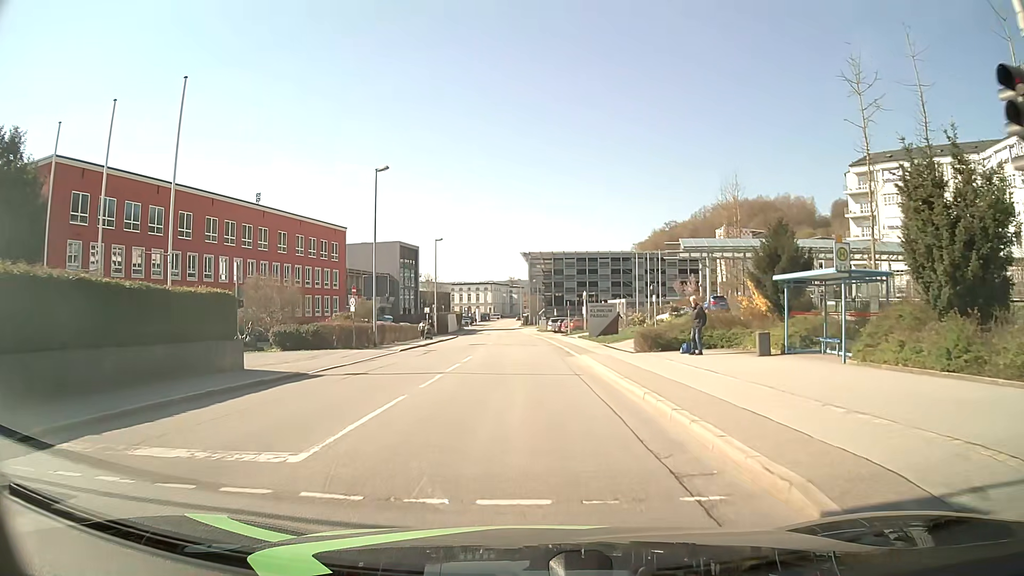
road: tertiary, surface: asphalt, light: Day
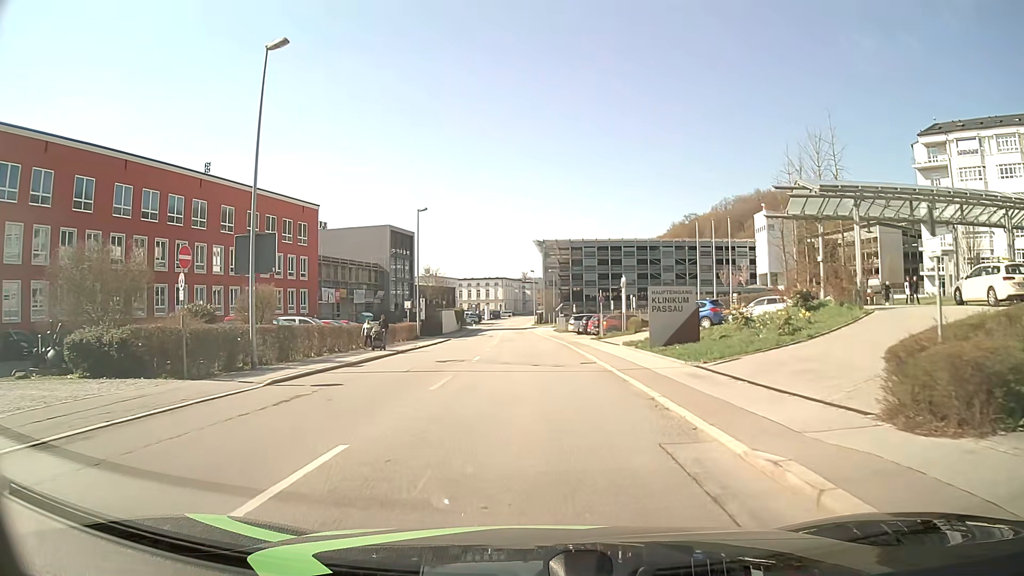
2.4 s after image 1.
(-0.2, +18.6) m; -1°
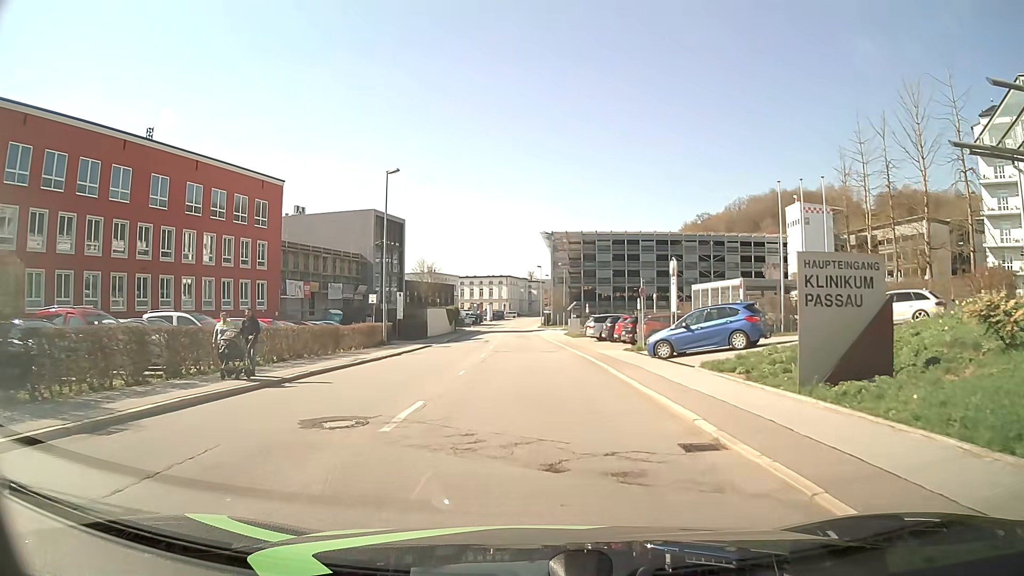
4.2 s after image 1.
(-0.1, +14.0) m; -1°
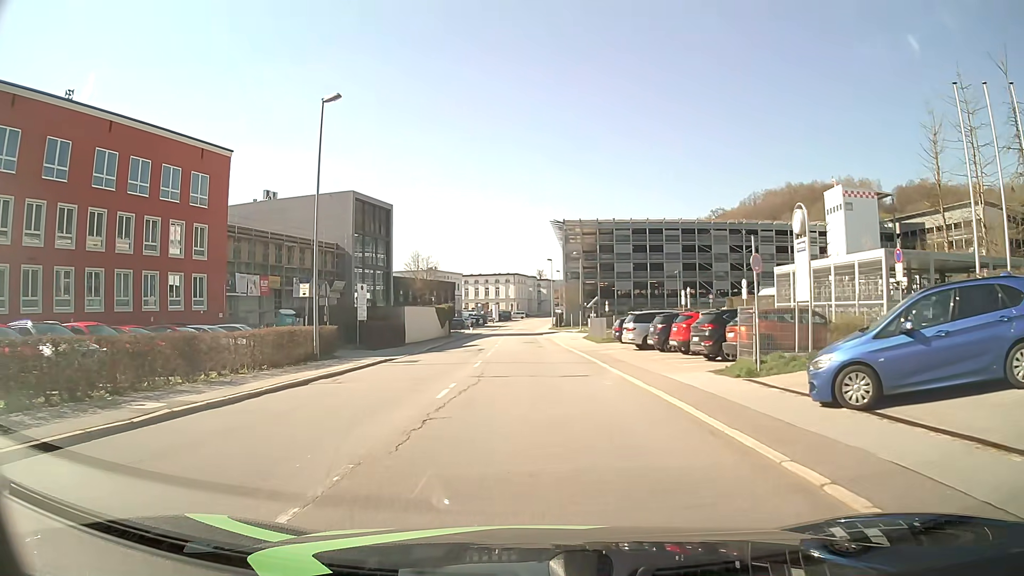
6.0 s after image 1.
(-0.1, +14.0) m; -1°
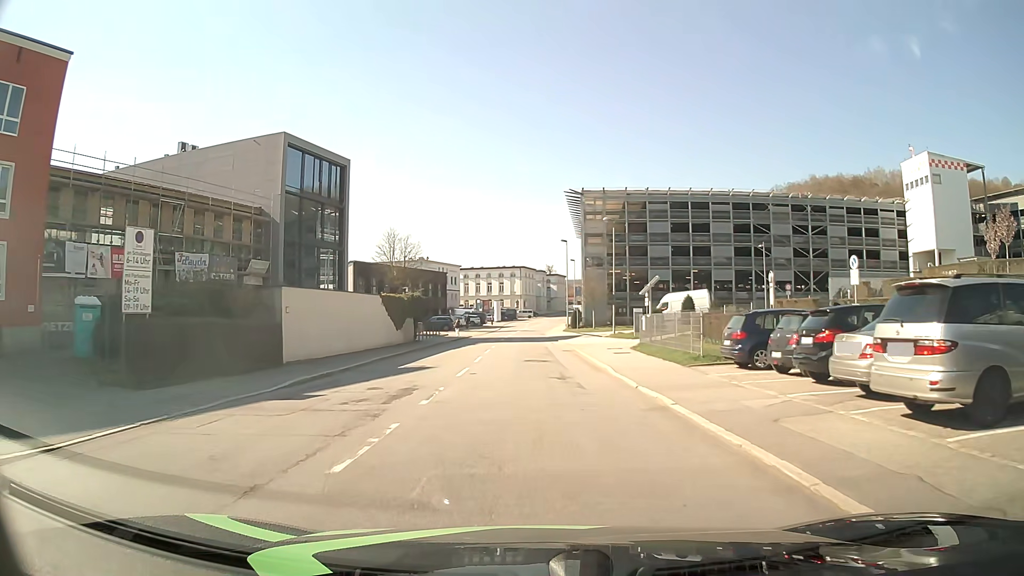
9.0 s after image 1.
(+0.1, +23.4) m; 0°
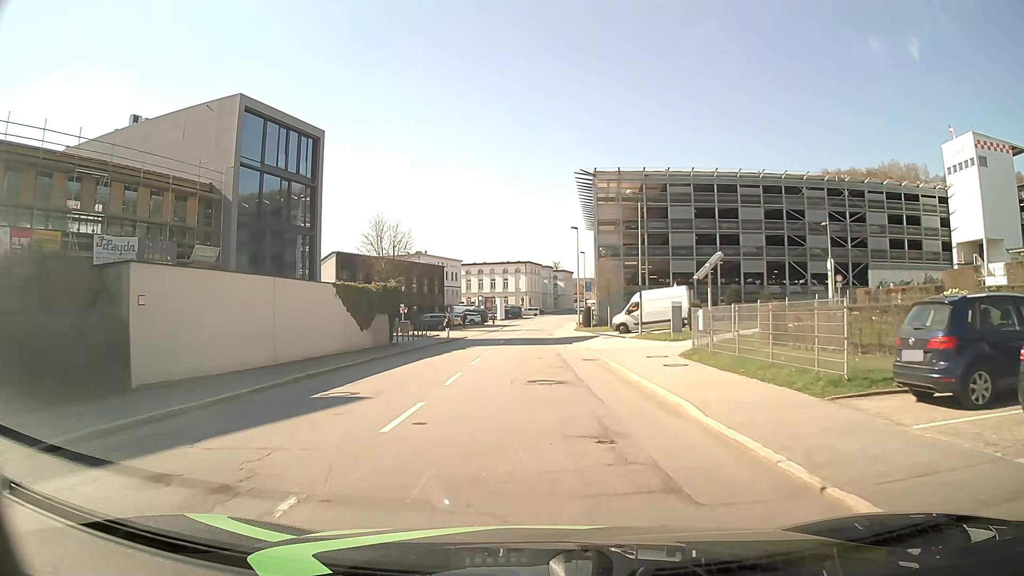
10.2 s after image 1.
(-0.1, +9.3) m; -1°
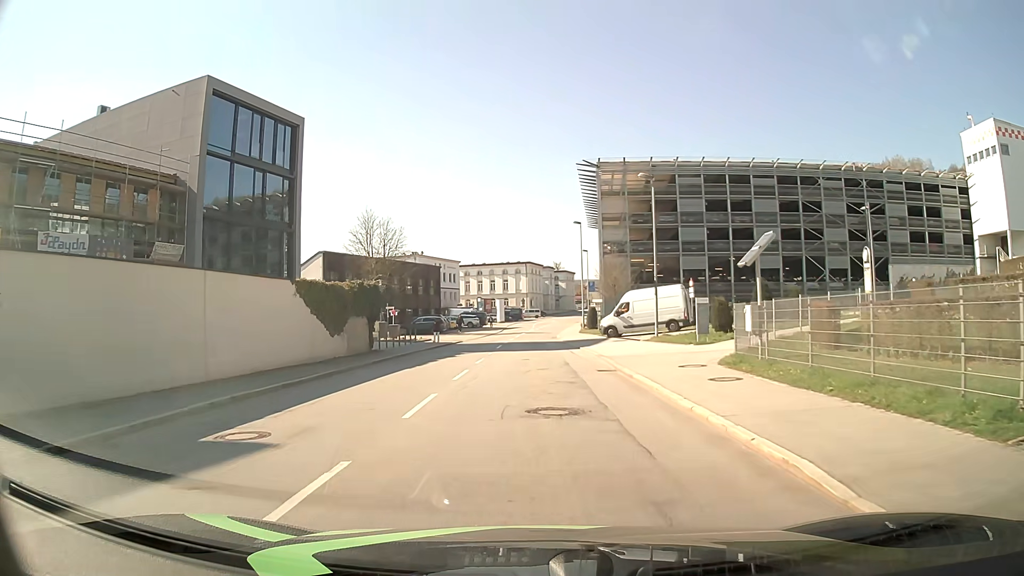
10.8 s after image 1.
(0.0, +4.7) m; -1°
